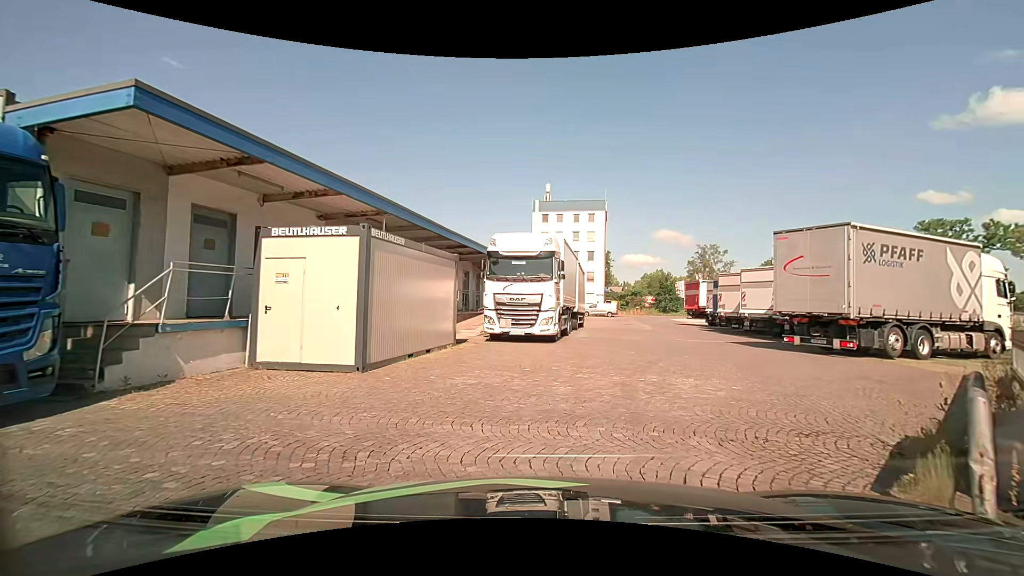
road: service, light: Day
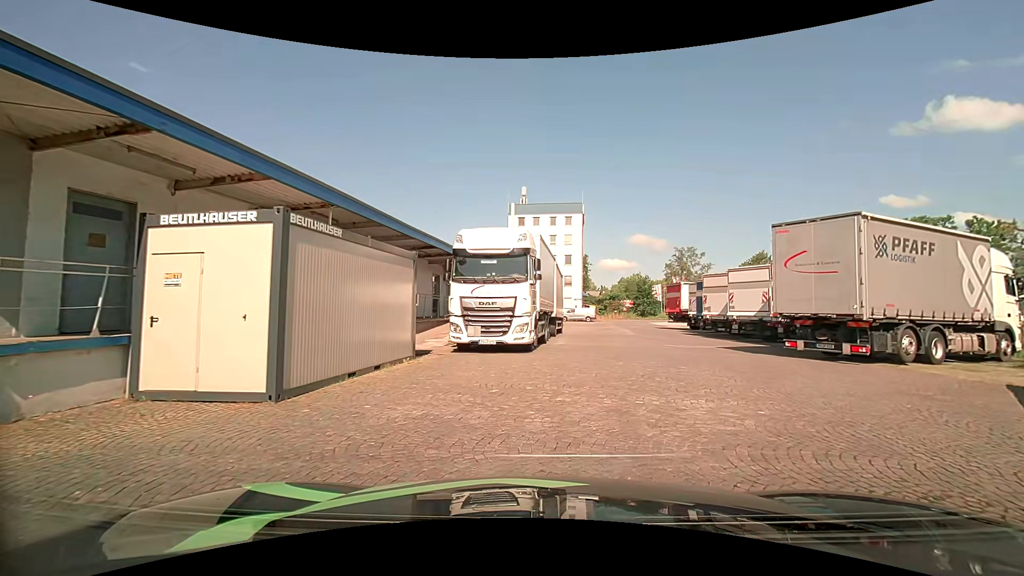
(+0.1, +2.2) m; +4°
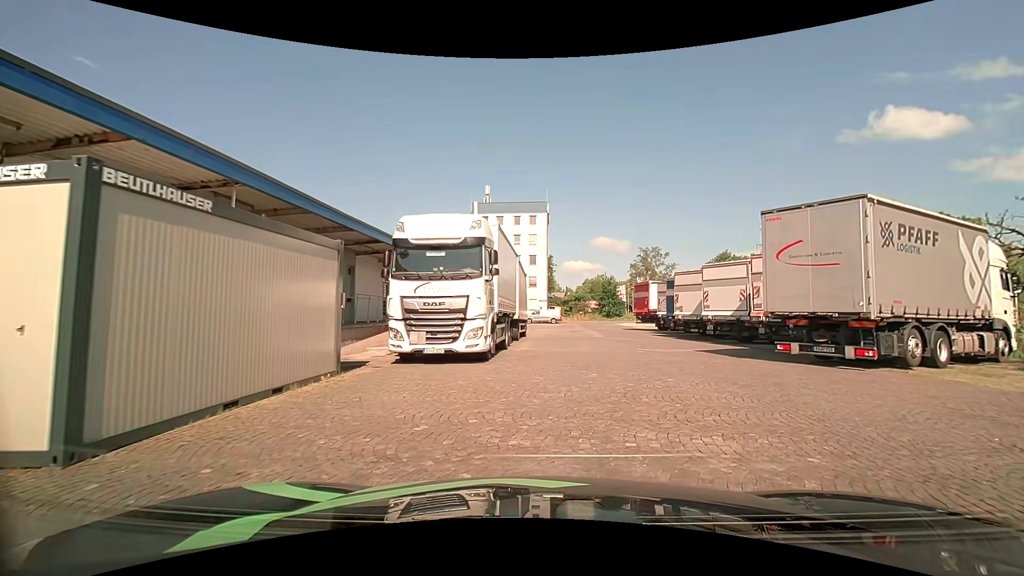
(+0.1, +2.5) m; +5°
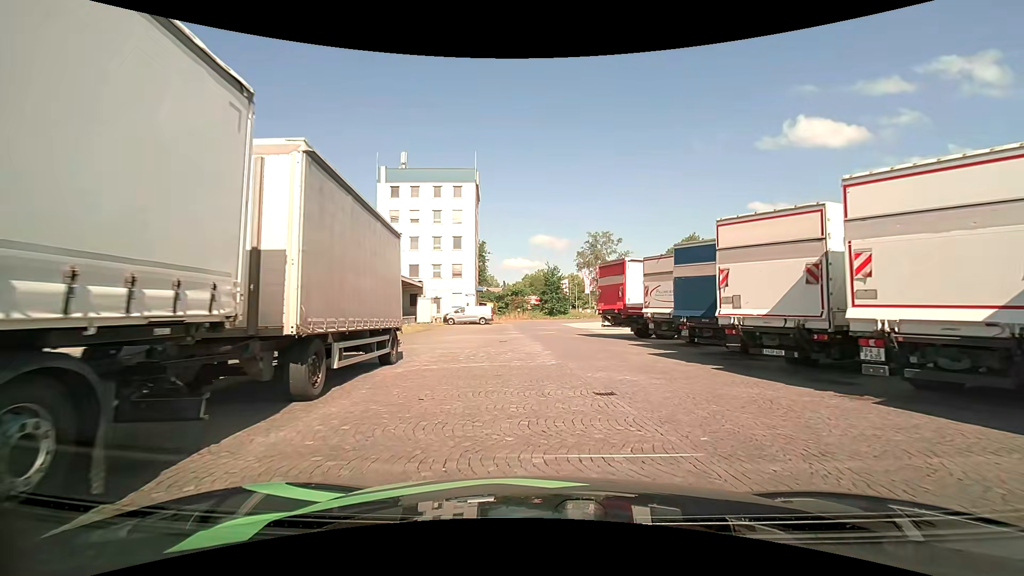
(+1.2, +16.4) m; +5°
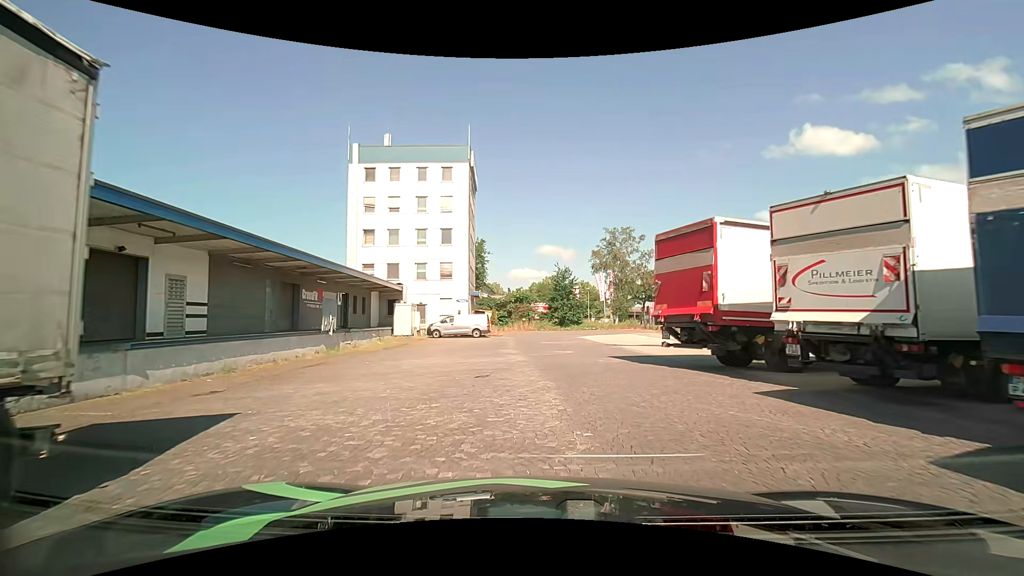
(0.0, +11.2) m; -1°
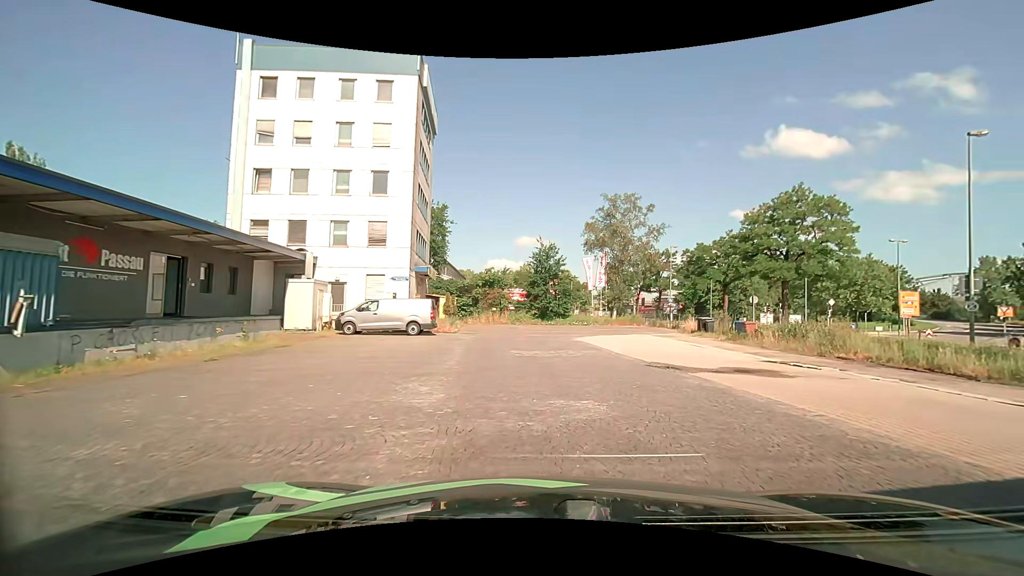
(+0.2, +14.9) m; +2°
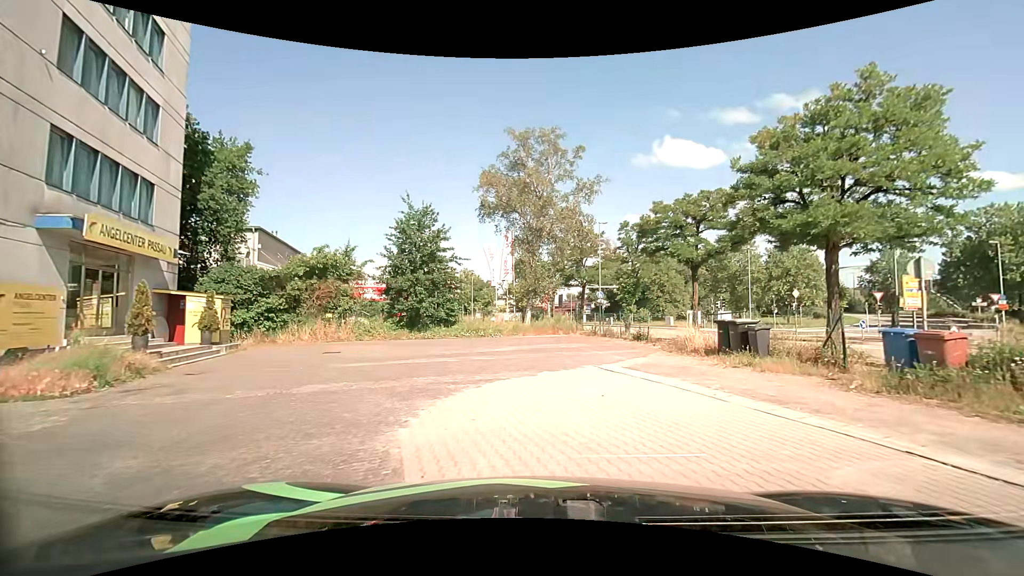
(+2.3, +18.7) m; +11°
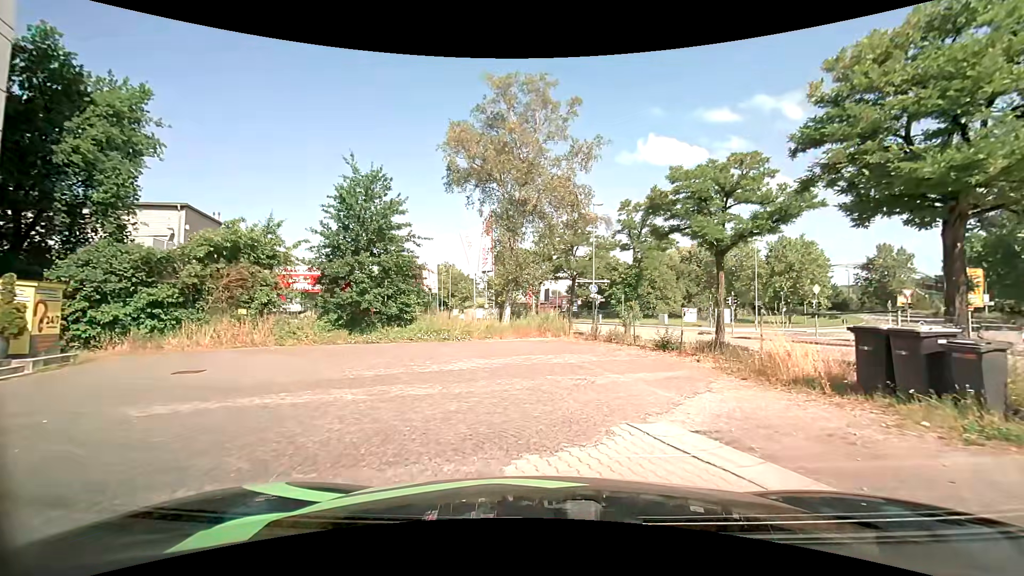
(+0.1, +6.7) m; +3°
